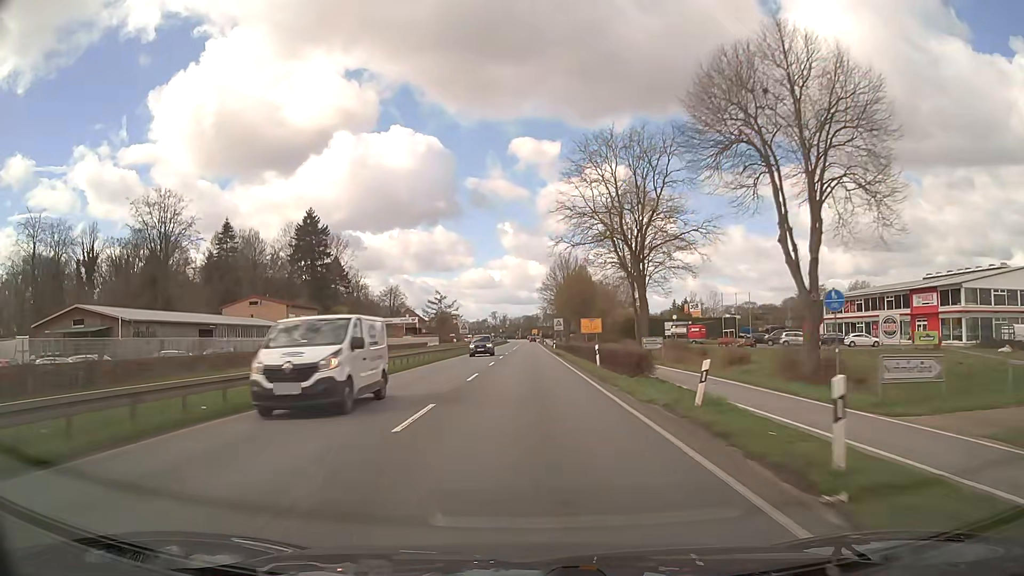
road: primary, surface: asphalt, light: Day
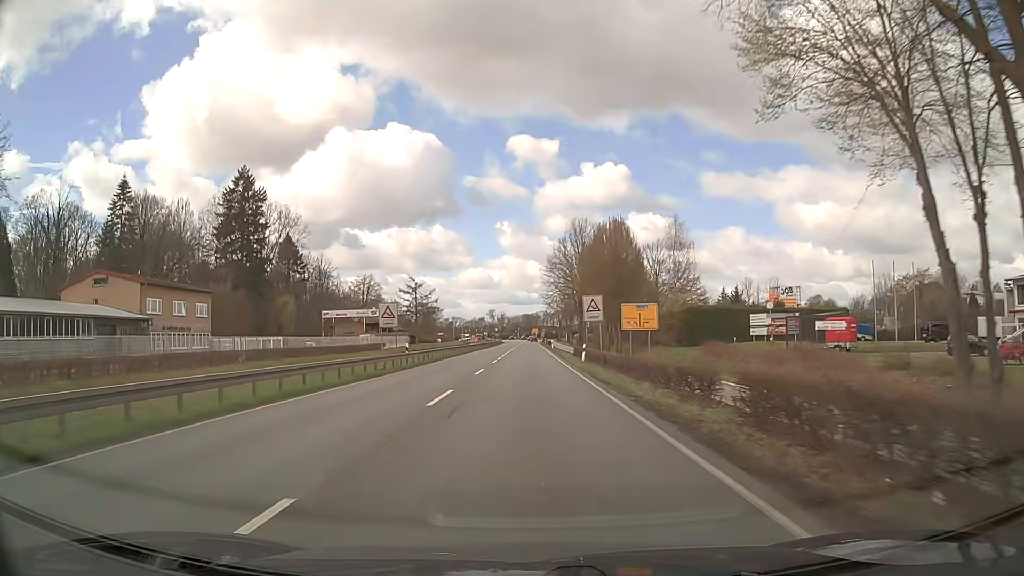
(+0.1, +44.4) m; 0°
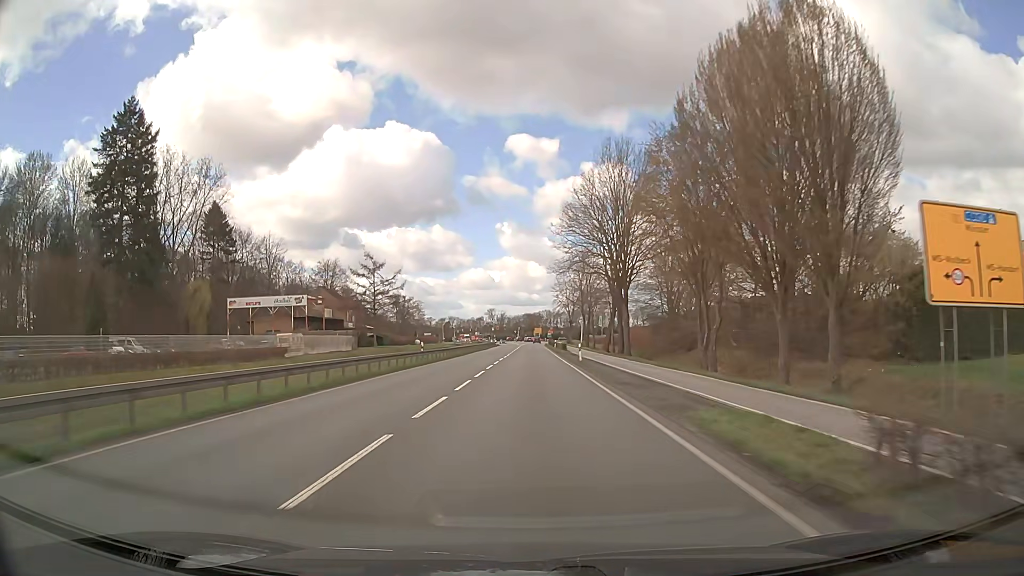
(-0.1, +44.4) m; 0°
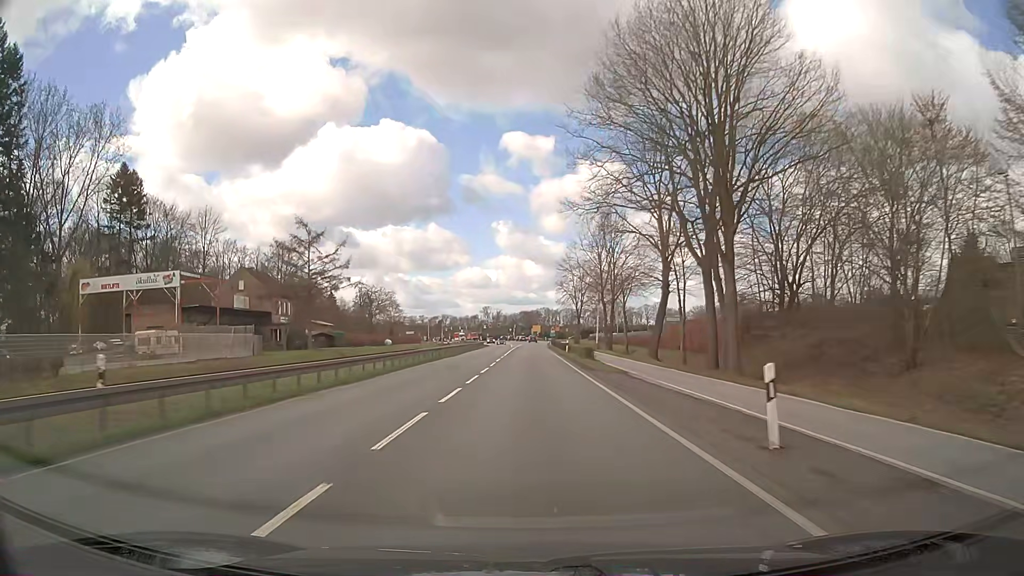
(0.0, +33.2) m; 0°
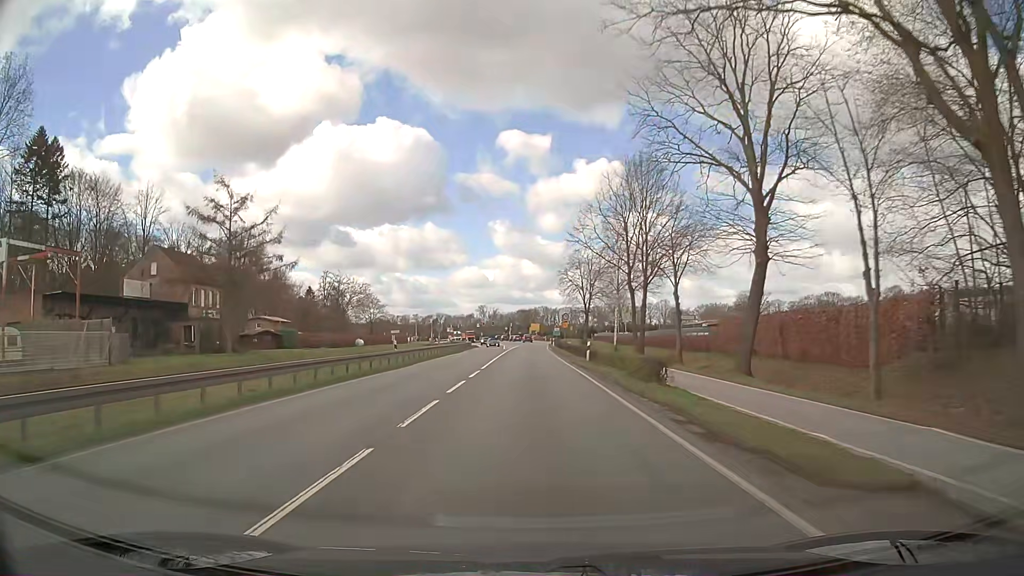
(0.0, +22.2) m; 0°
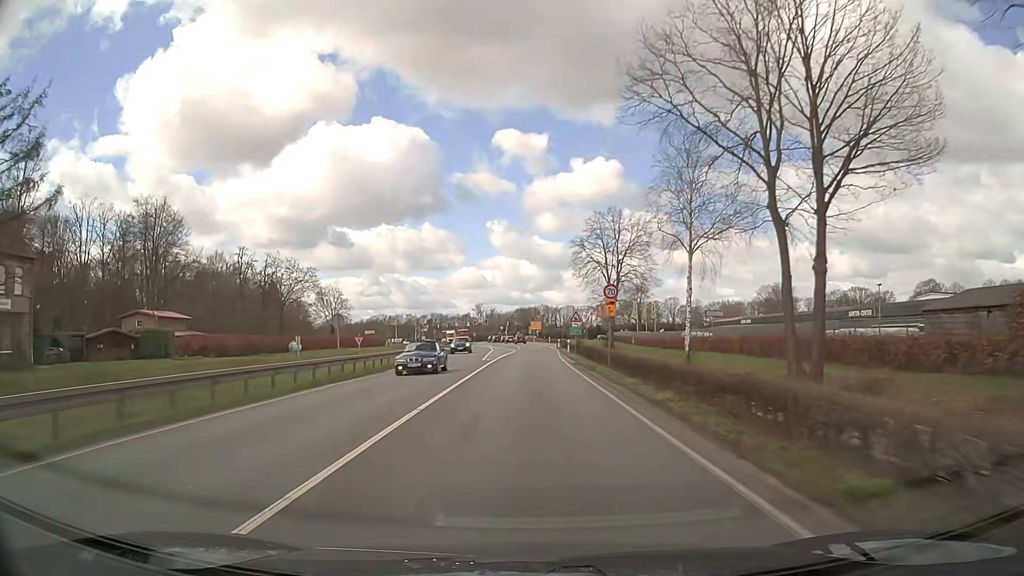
(-0.2, +33.2) m; 0°
(0, +10) (0, +20) (0, +30) (0, +40) (0, +50) (0, +60) (0, +70) (0, +80) (0, +90) (0, +100) m
